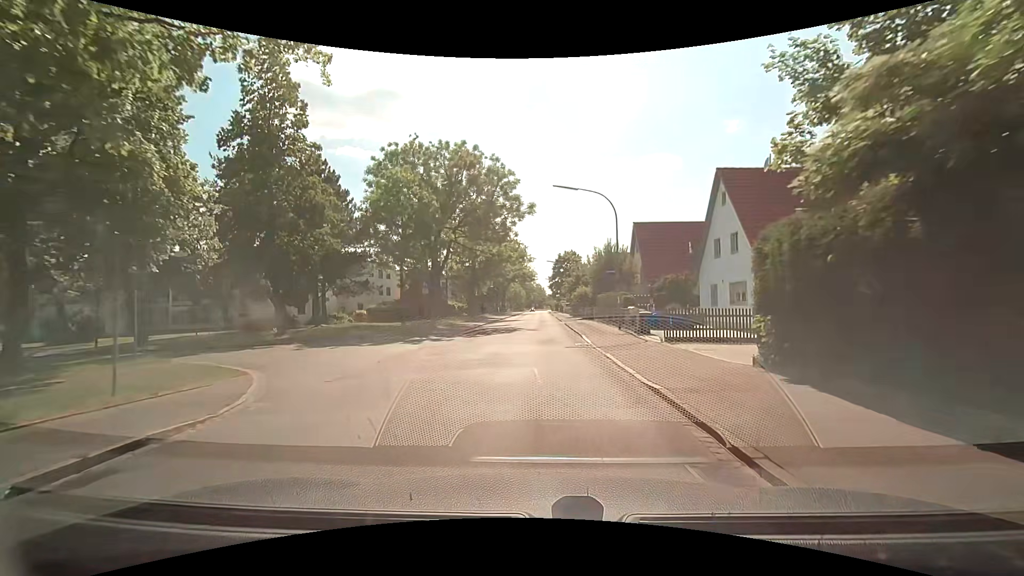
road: tertiary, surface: asphalt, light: Day
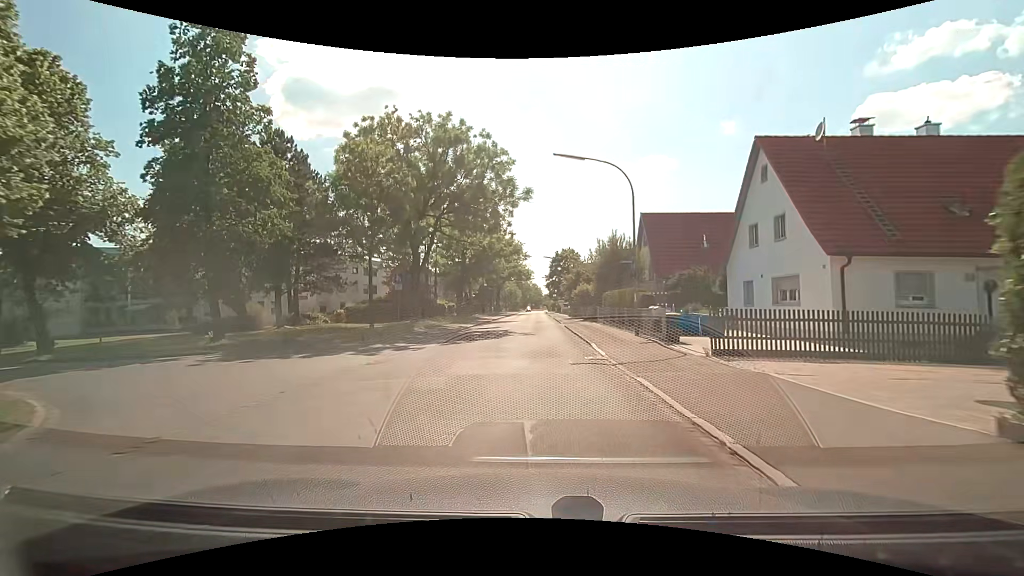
(-0.1, +5.3) m; -1°
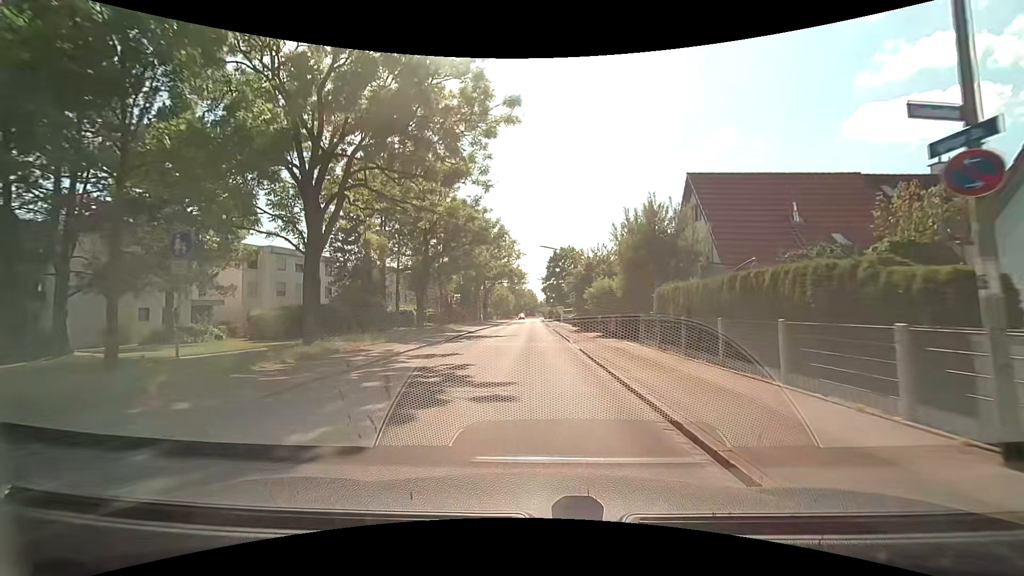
(+0.1, +15.9) m; 0°
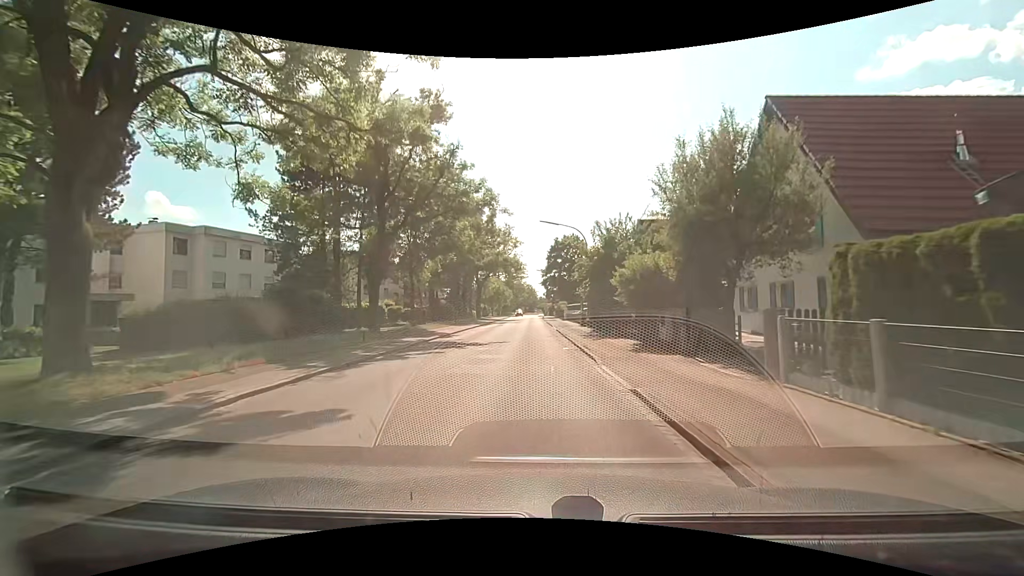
(+0.1, +10.5) m; 0°
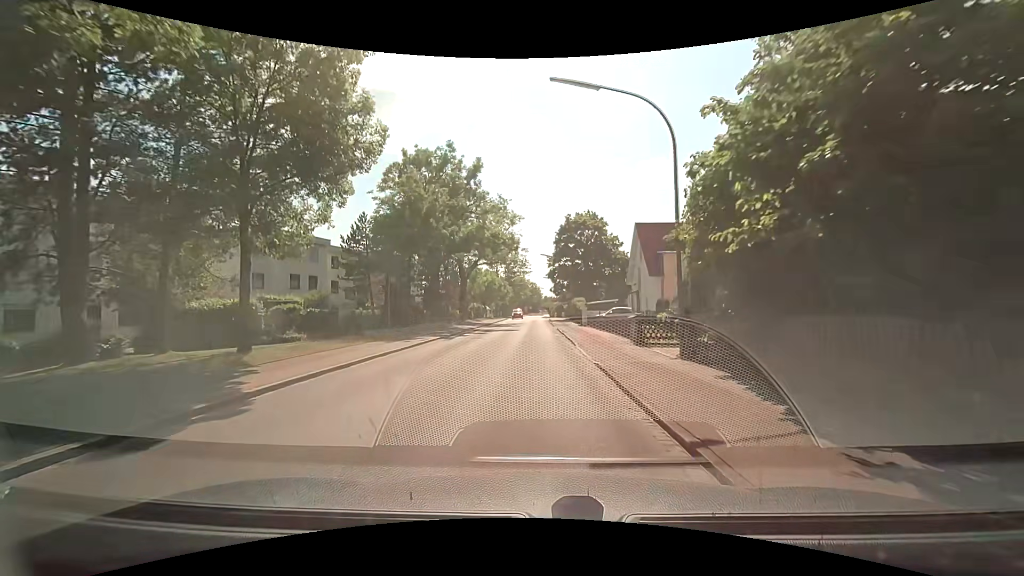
(+0.1, +21.1) m; -1°
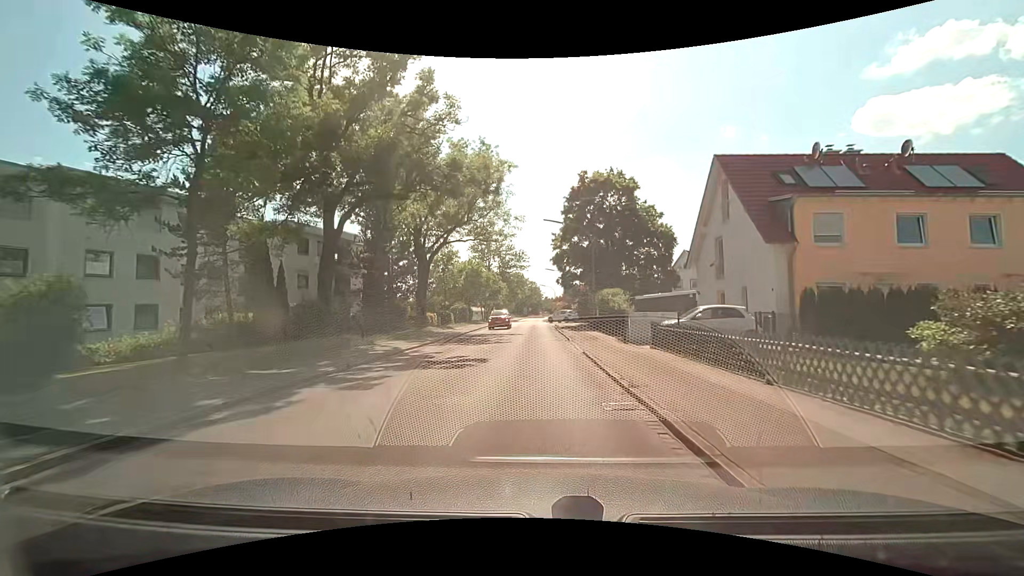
(+0.2, +21.1) m; 0°
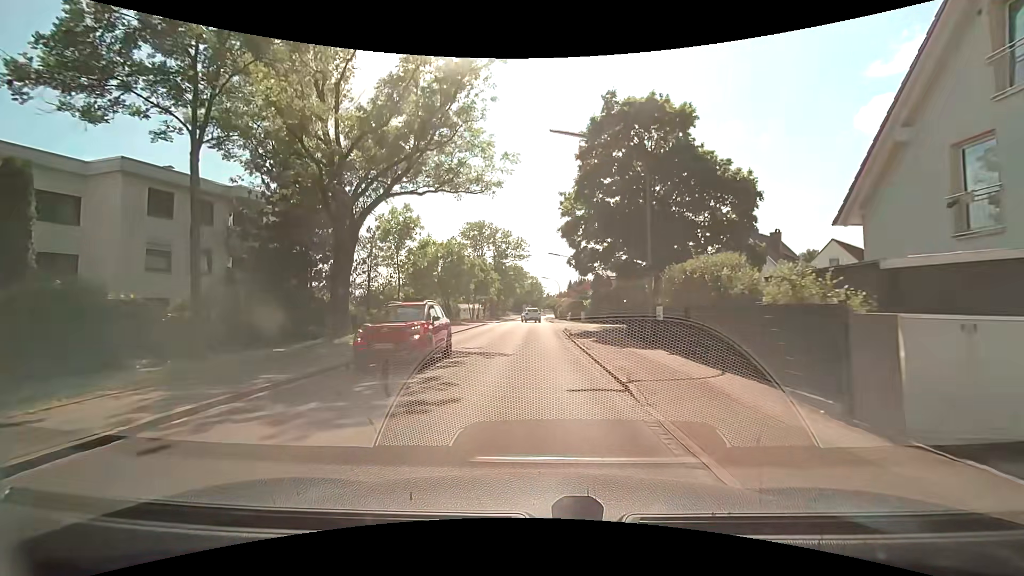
(+0.1, +15.7) m; +1°
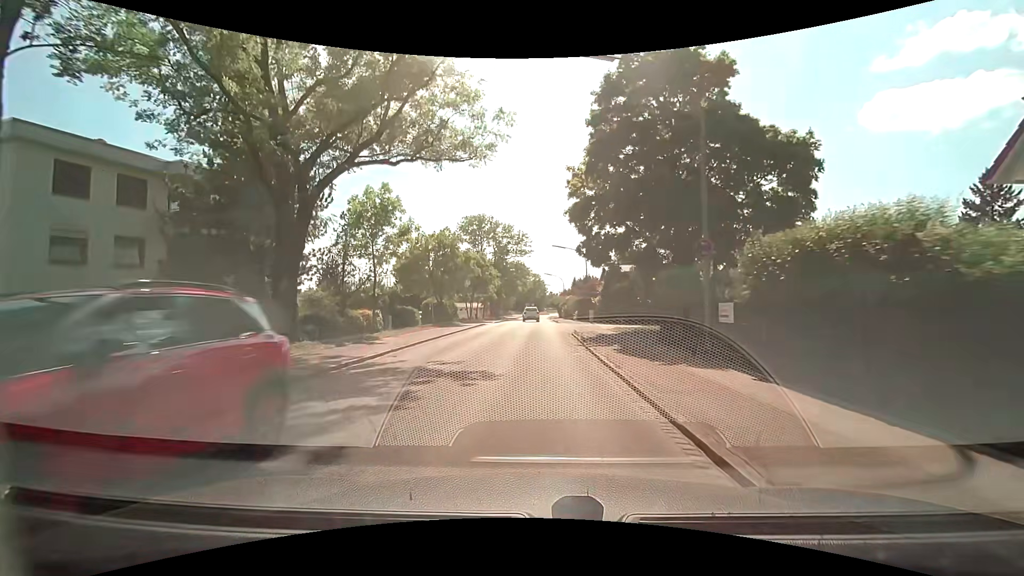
(0.0, +5.1) m; -1°
(0, +10) (0, +20) (0, +30) (0, +40) (0, +50) (+1, +60) (+1, +70) (+1, +80) (+1, +90) (+2, +100) m
